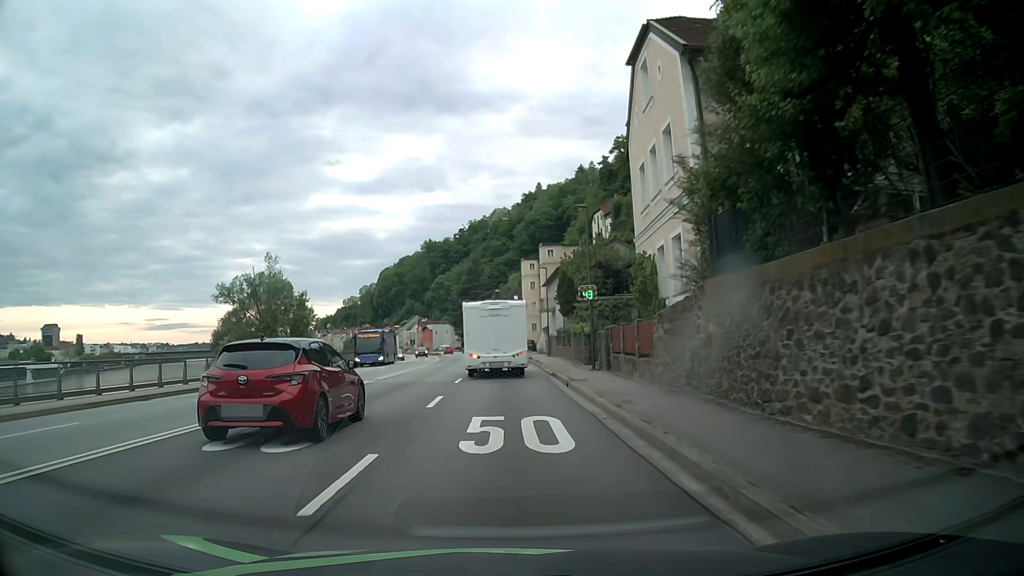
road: primary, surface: asphalt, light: Day
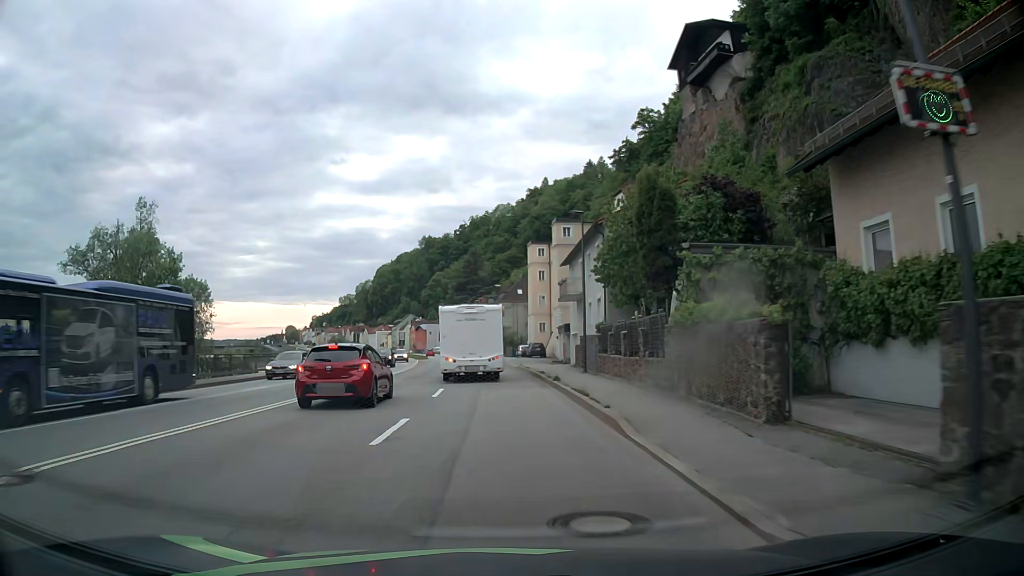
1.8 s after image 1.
(0.0, +22.1) m; 0°
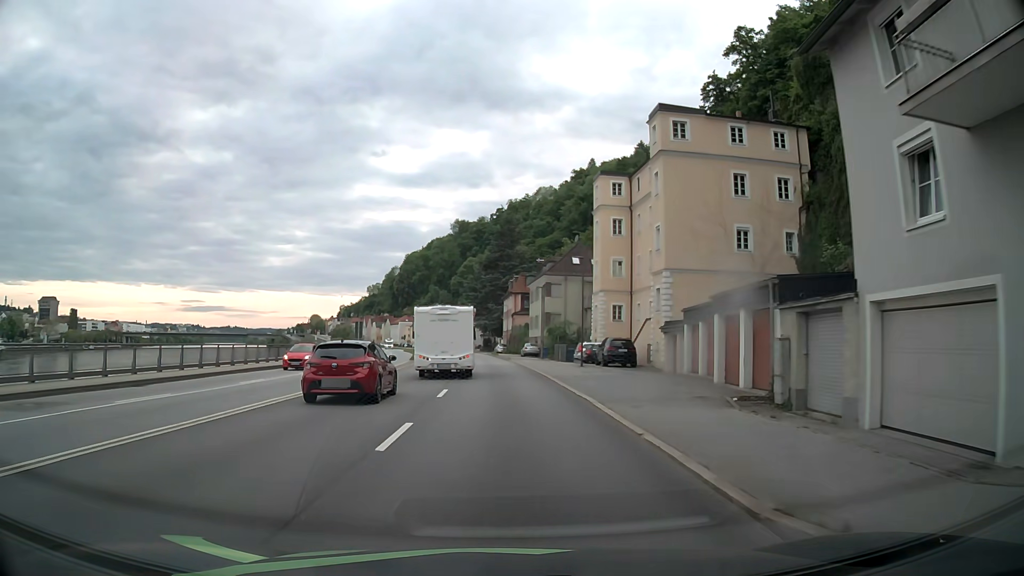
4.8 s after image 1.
(-1.0, +37.0) m; -3°
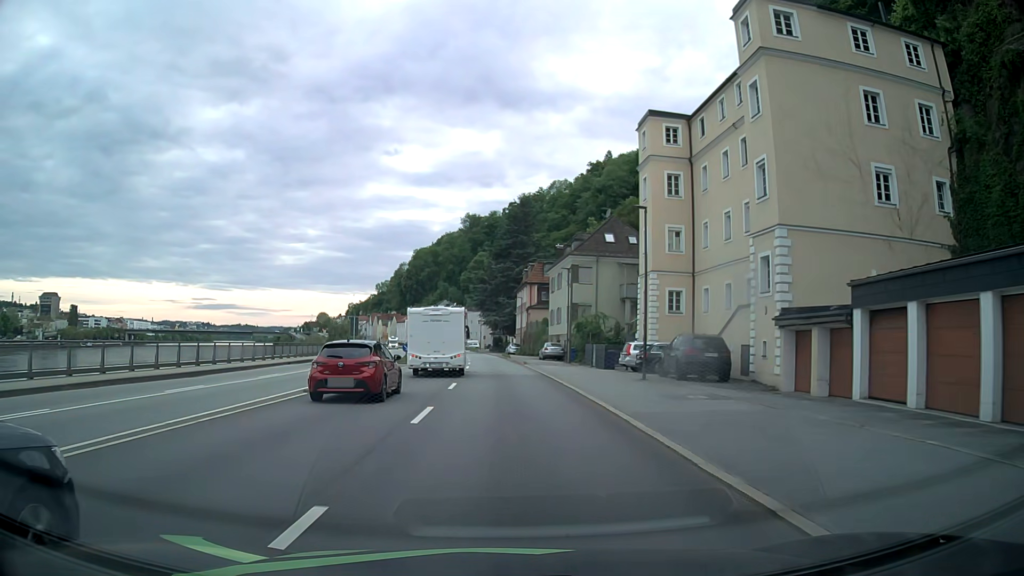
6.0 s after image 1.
(-0.1, +15.1) m; -1°
(0, +10) (0, +20) (0, +30) (-1, +40) (-1, +50) (-1, +60) (-2, +70) (-3, +80) (-4, +90) (-5, +100) m
